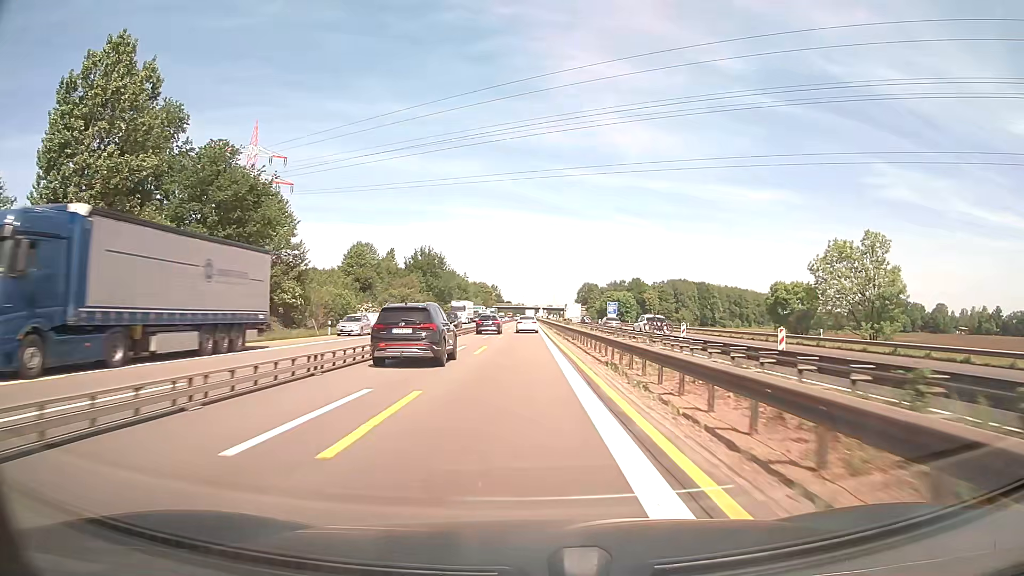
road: motorway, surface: asphalt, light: Day
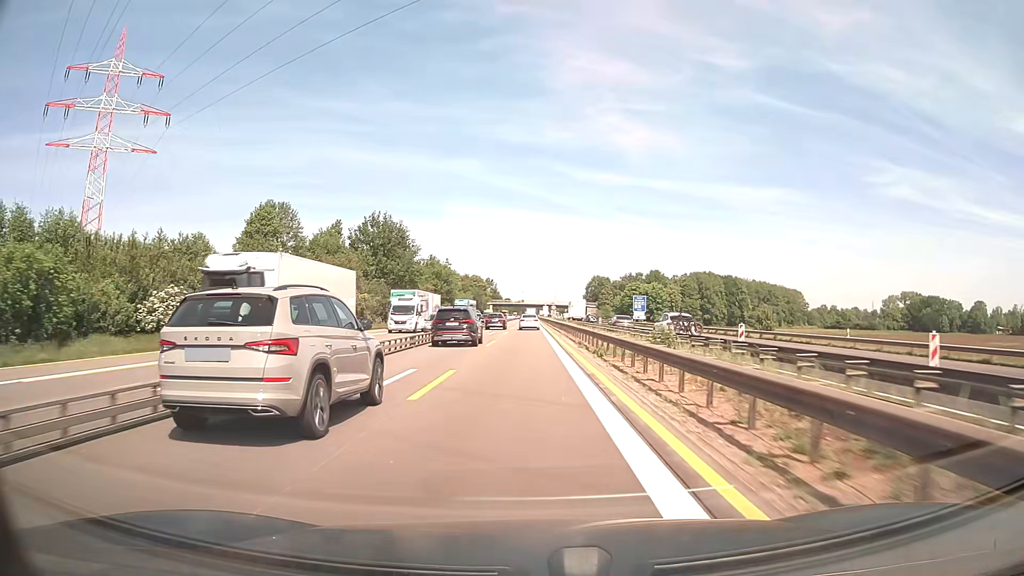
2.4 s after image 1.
(0.0, +50.0) m; 0°
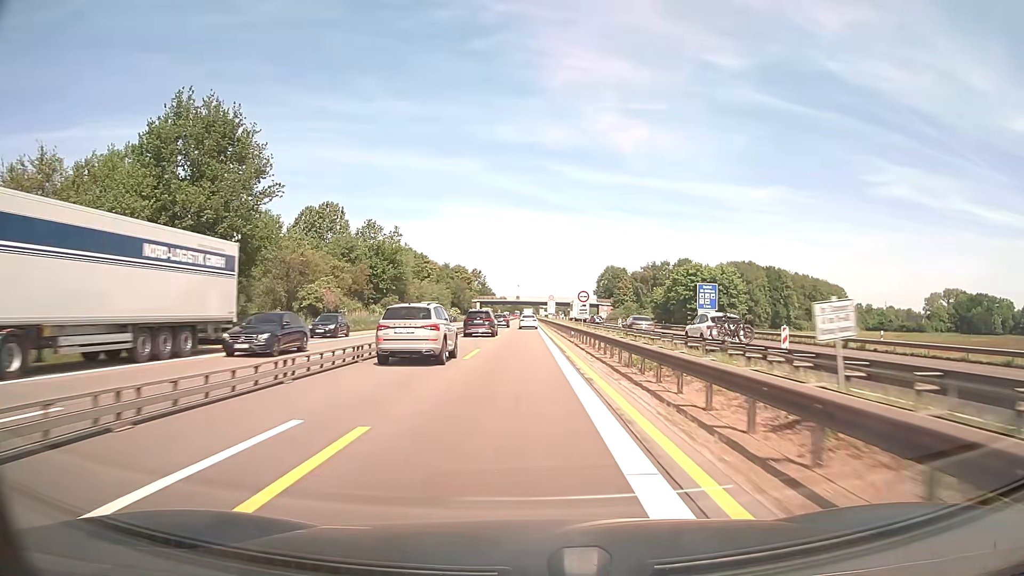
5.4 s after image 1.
(+0.3, +62.4) m; 0°
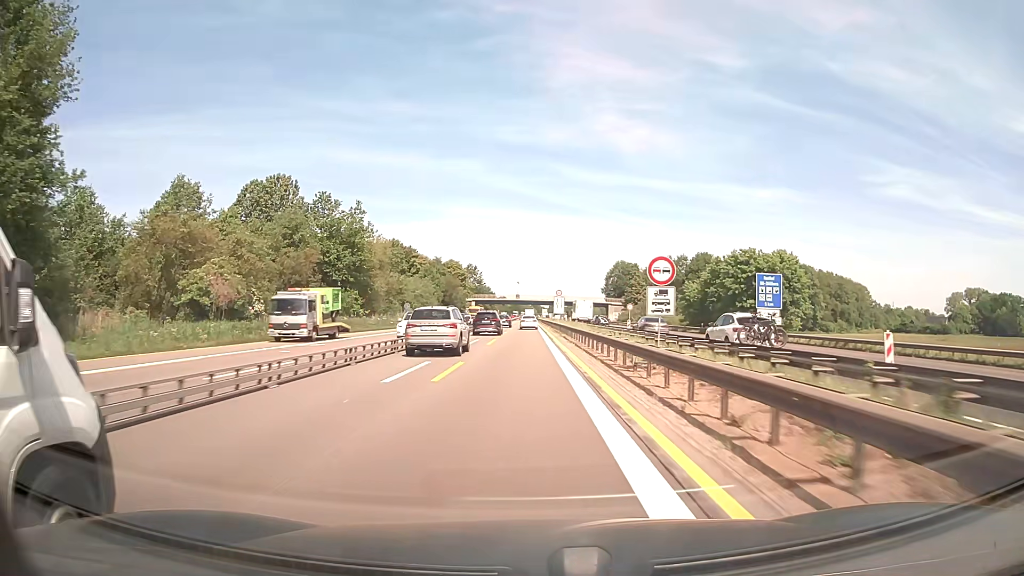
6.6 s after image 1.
(0.0, +24.9) m; 0°
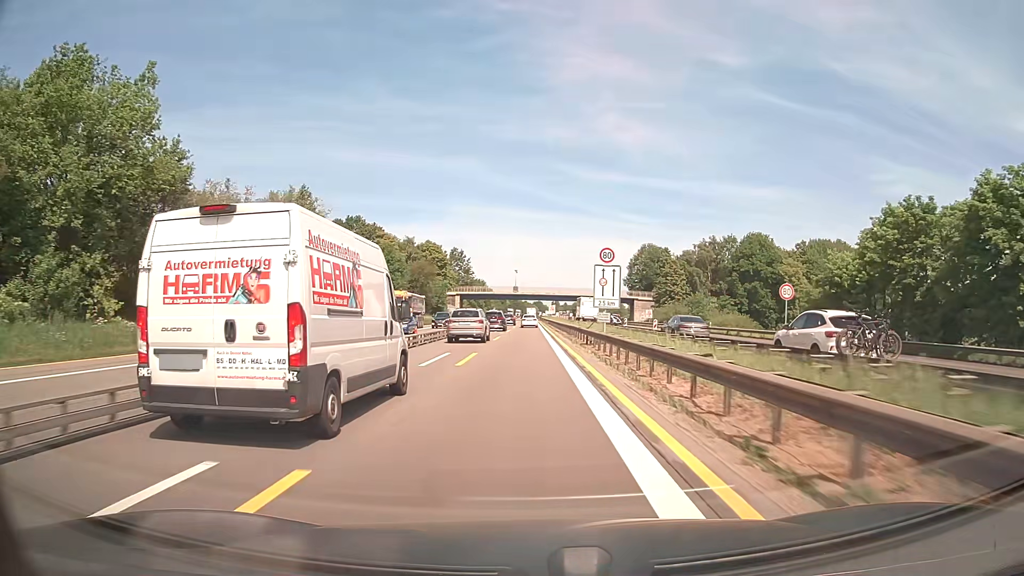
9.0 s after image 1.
(-0.1, +50.1) m; 0°
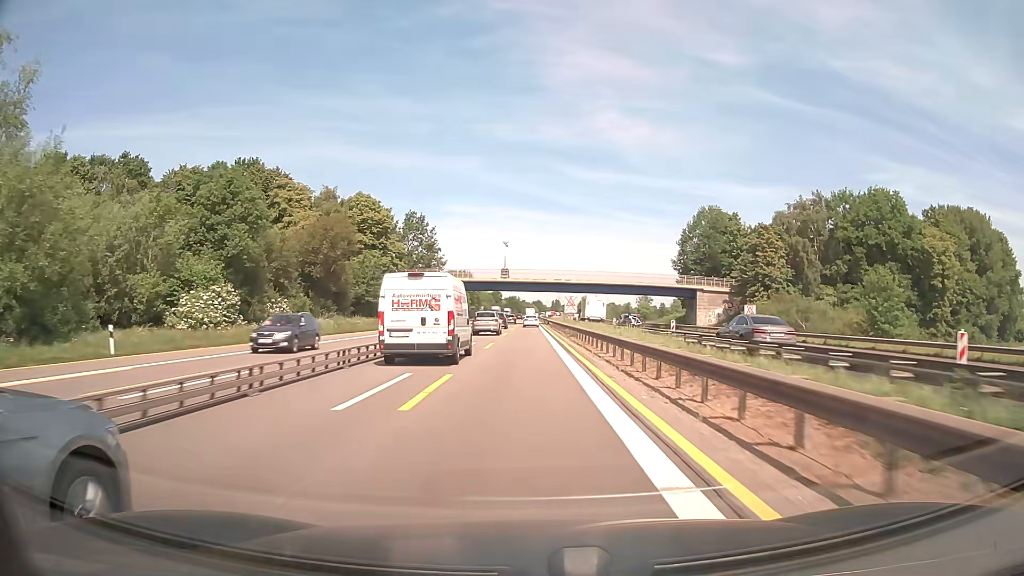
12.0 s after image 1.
(0.0, +62.7) m; 0°
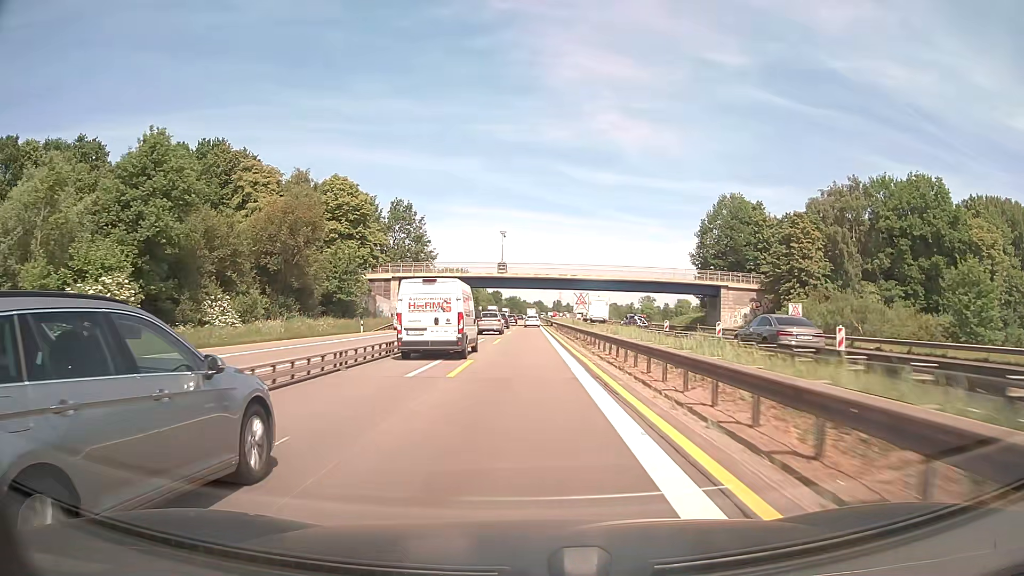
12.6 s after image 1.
(0.0, +12.6) m; 0°
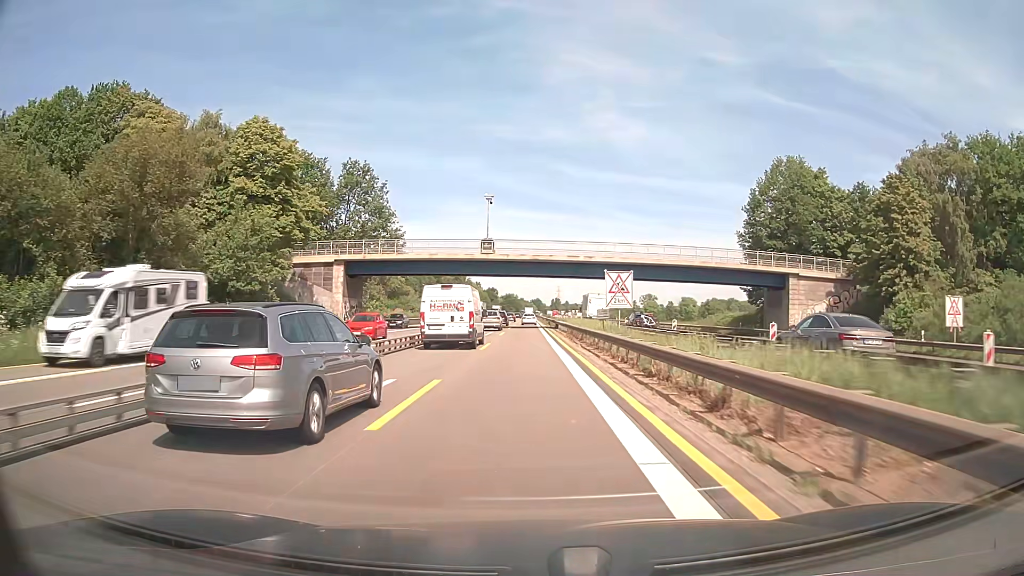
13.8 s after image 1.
(+0.1, +25.1) m; 0°
(0, +10) (0, +20) (0, +30) (0, +40) (0, +50) (0, +60) (0, +70) (0, +80) (0, +90) (0, +100) m
